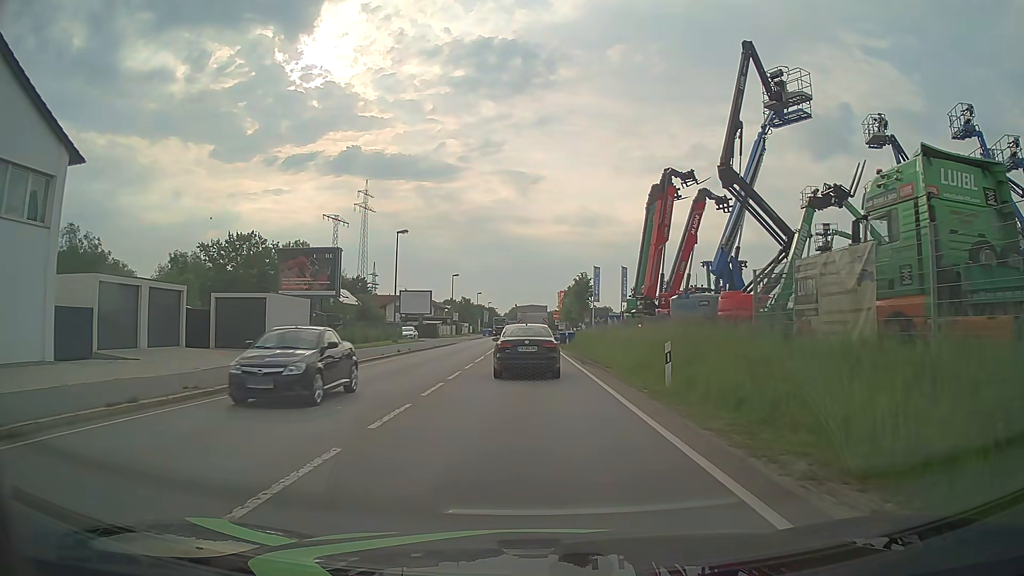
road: primary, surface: asphalt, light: Day
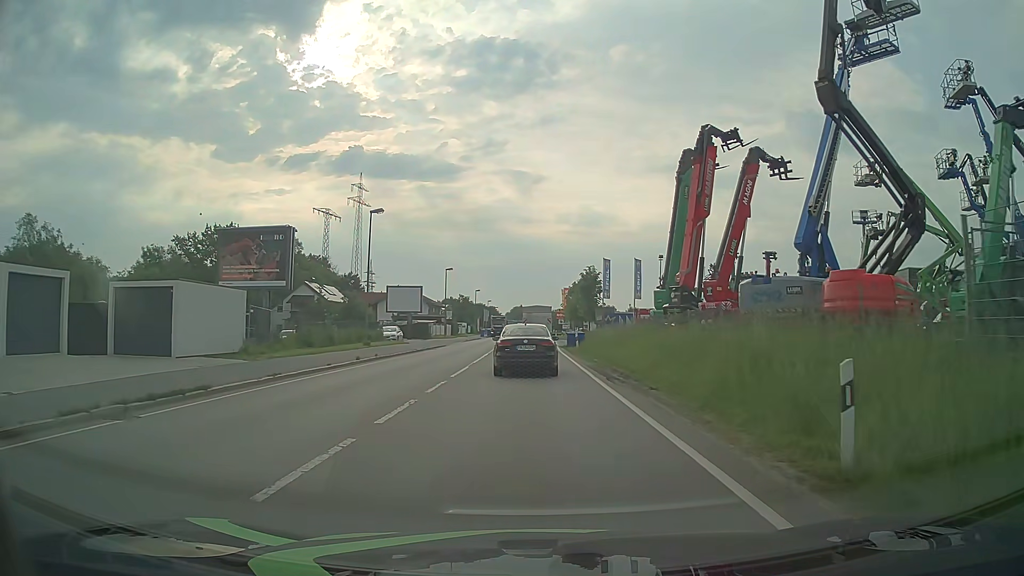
(+0.1, +8.5) m; 0°
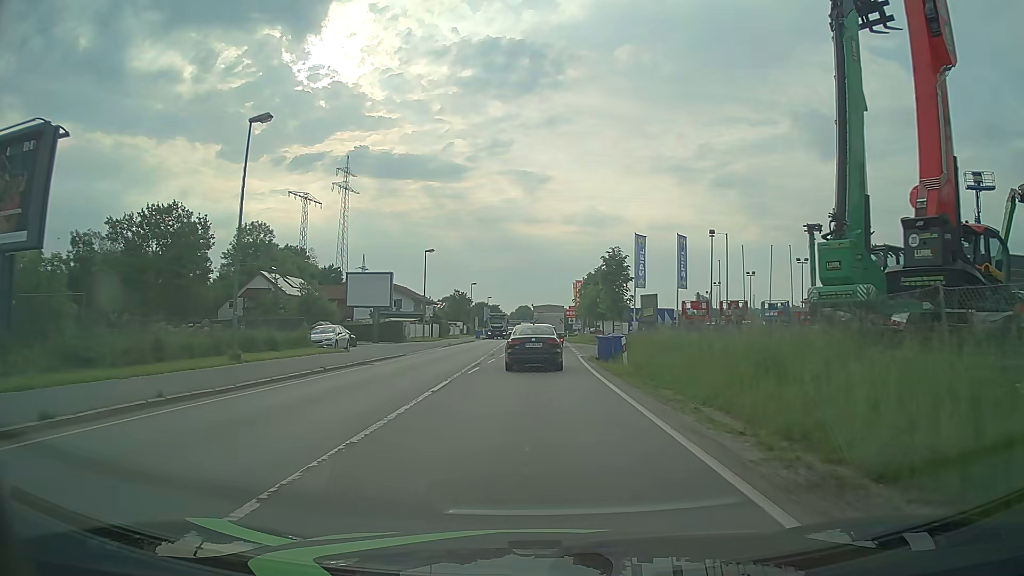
(-0.1, +18.4) m; 0°
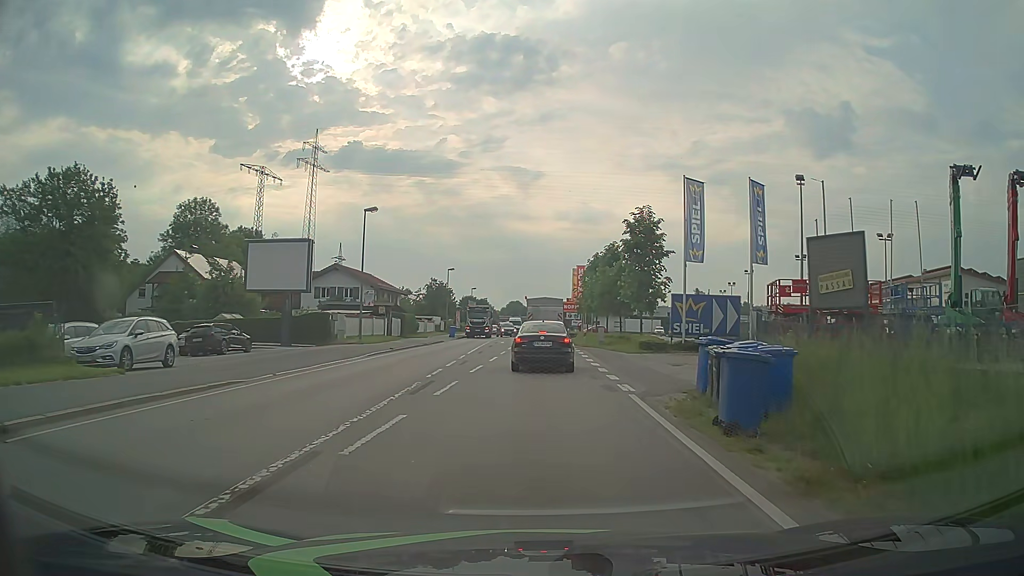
(0.0, +18.9) m; +1°
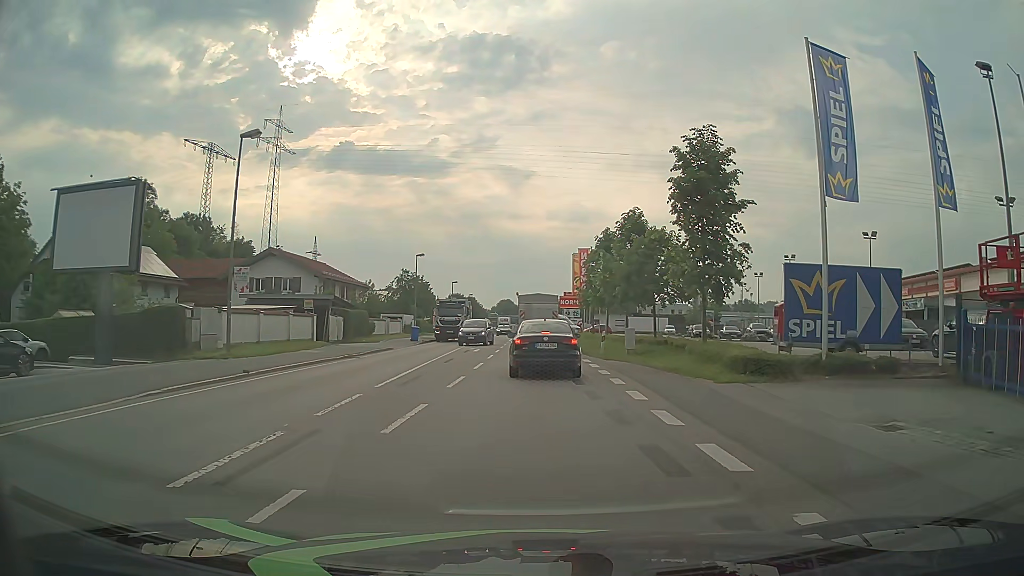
(0.0, +16.3) m; 0°
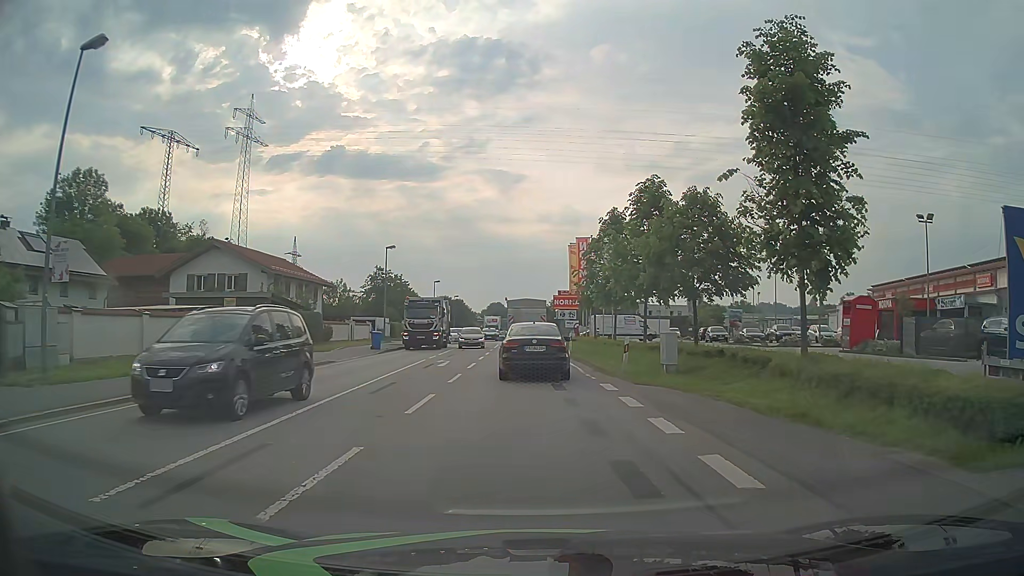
(+0.1, +9.7) m; +2°
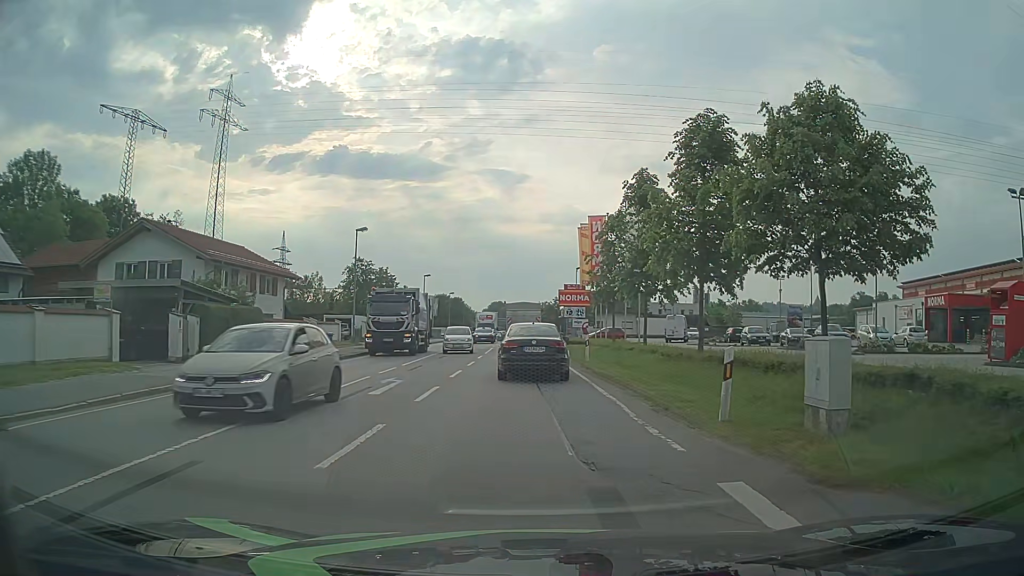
(-0.1, +10.2) m; -1°
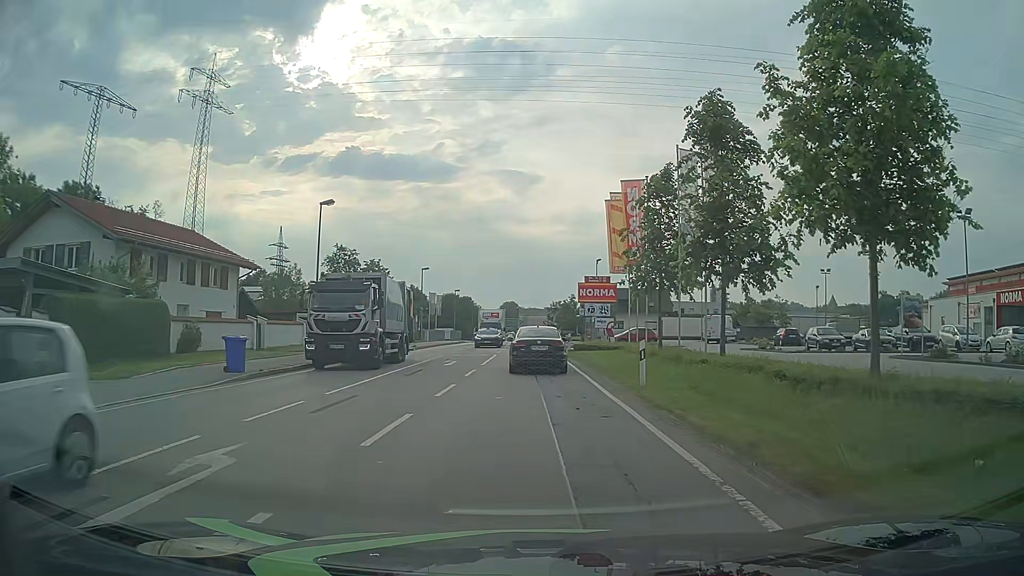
(-0.1, +10.7) m; -2°
(0, +10) (0, +20) (0, +30) (0, +40) (0, +50) (0, +60) (0, +70) (-1, +80) (-1, +90) (0, +100) m
